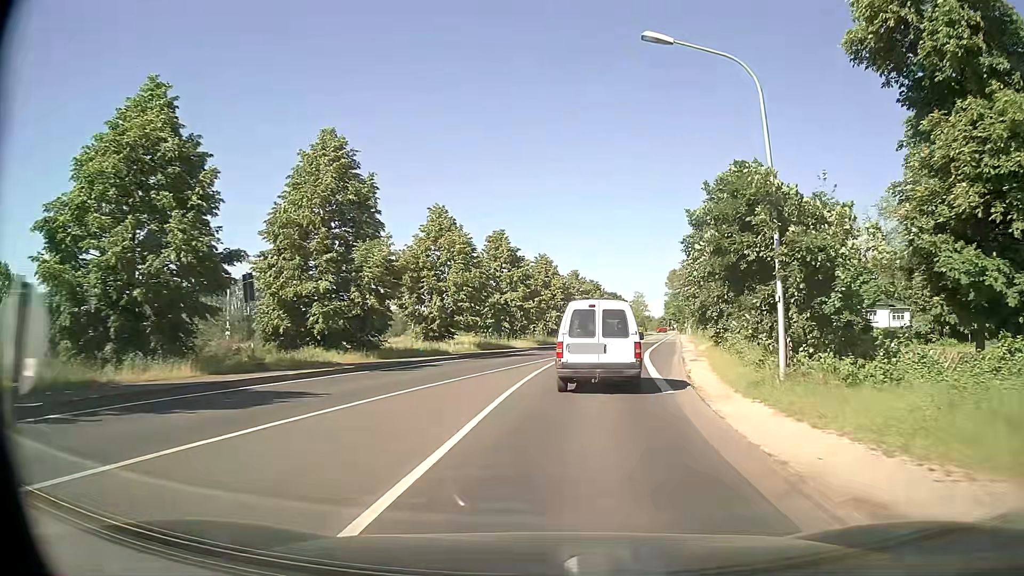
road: secondary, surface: asphalt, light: Day
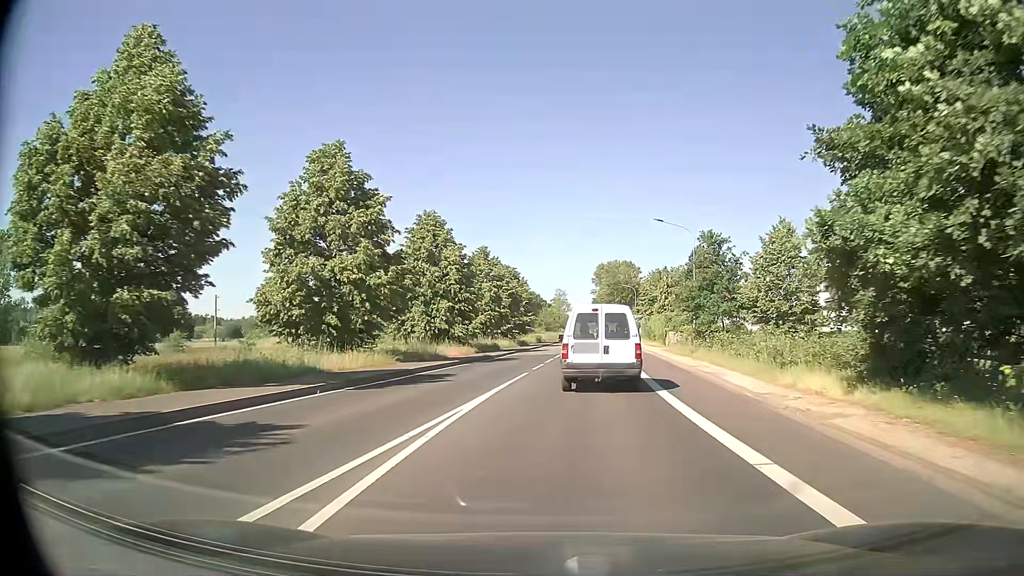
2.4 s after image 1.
(+1.9, +27.7) m; +7°
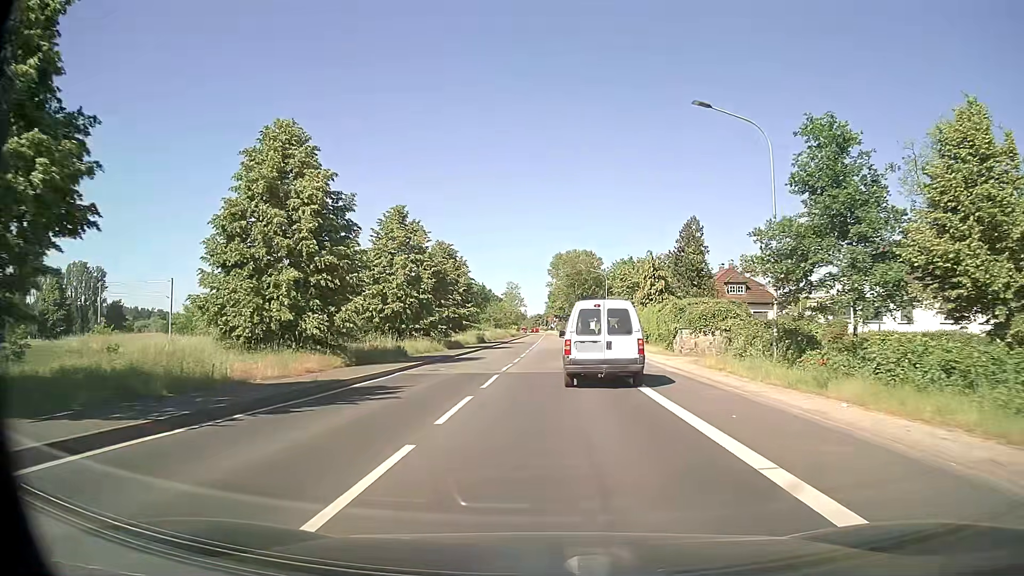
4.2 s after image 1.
(+0.8, +20.6) m; +4°
(0, +10) (0, +20) (0, +30) (0, +40) (0, +50) (0, +60) (0, +70) (+1, +80) (+1, +90) (+2, +100) m
